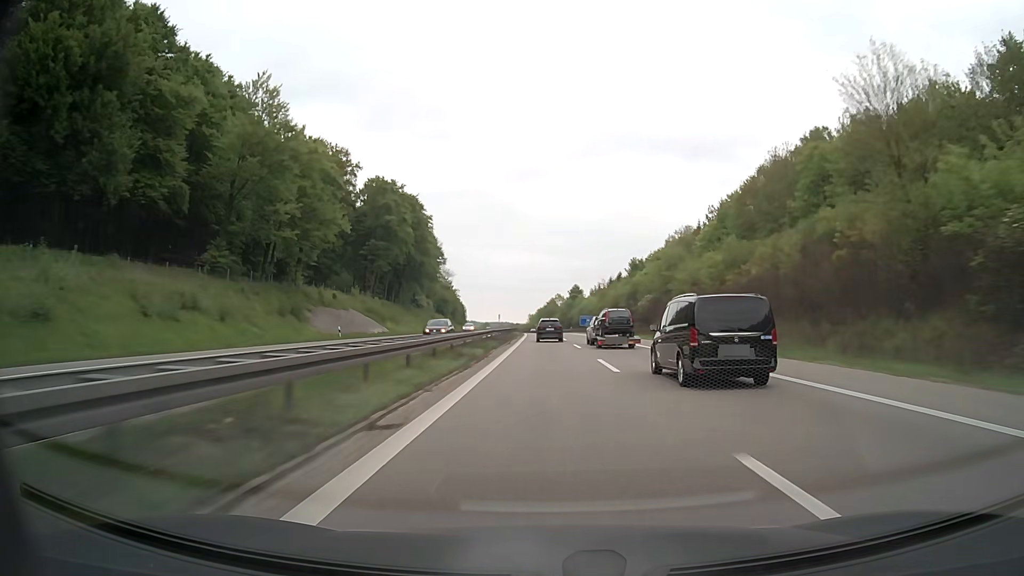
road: motorway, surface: asphalt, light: Day
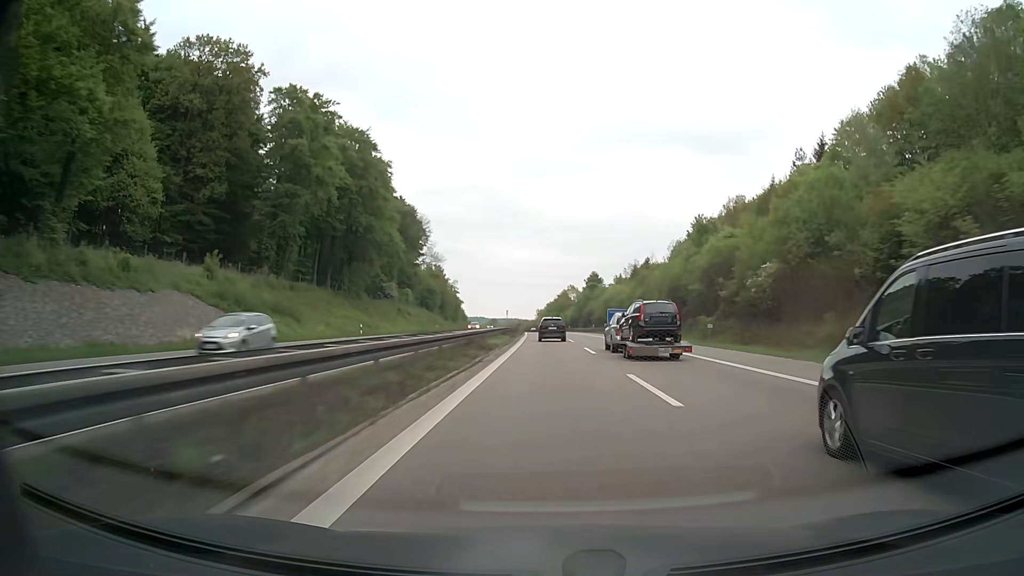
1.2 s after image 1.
(-0.4, +43.9) m; -1°
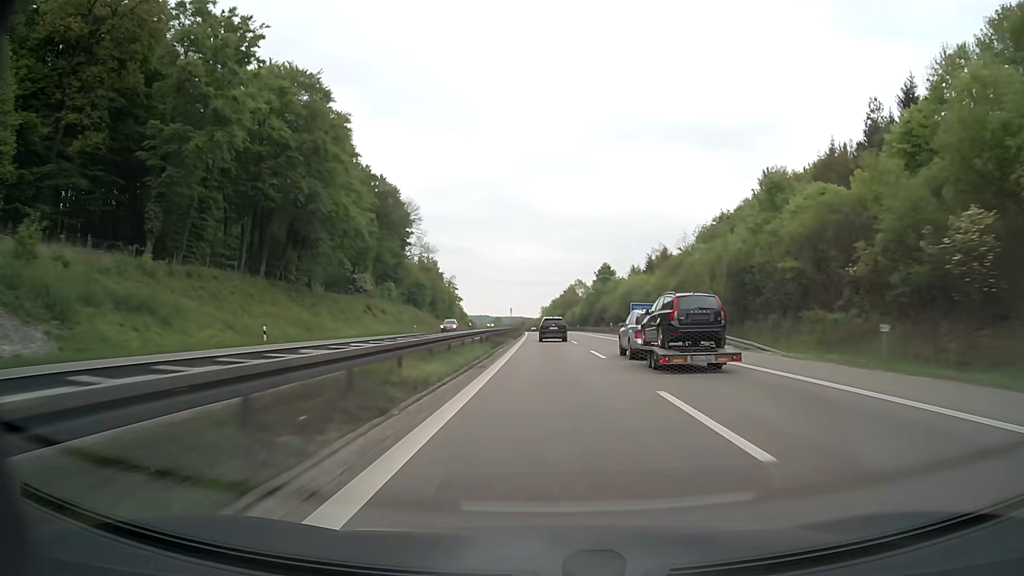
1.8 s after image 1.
(-0.1, +22.0) m; 0°
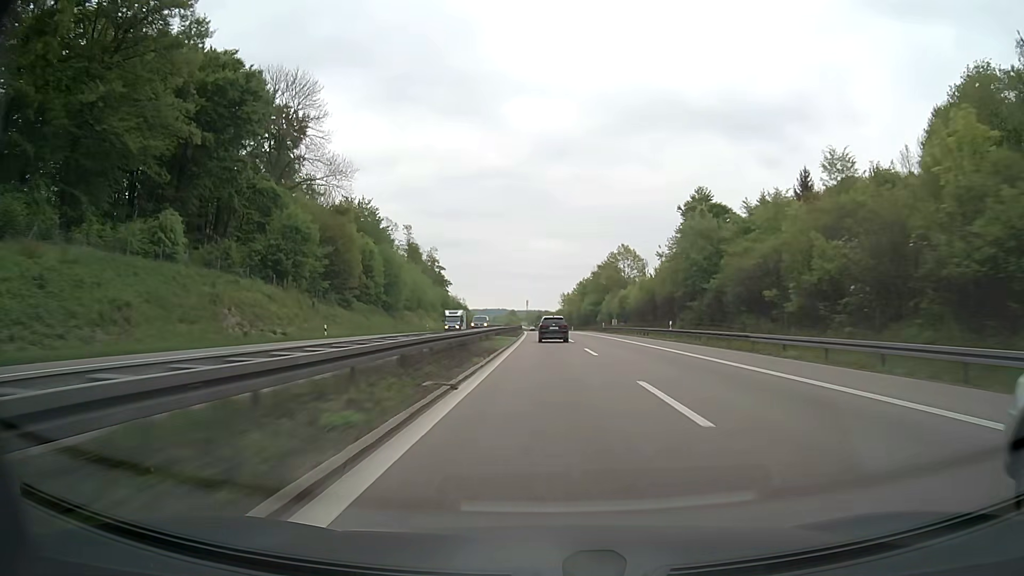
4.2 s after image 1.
(-1.2, +87.8) m; -2°
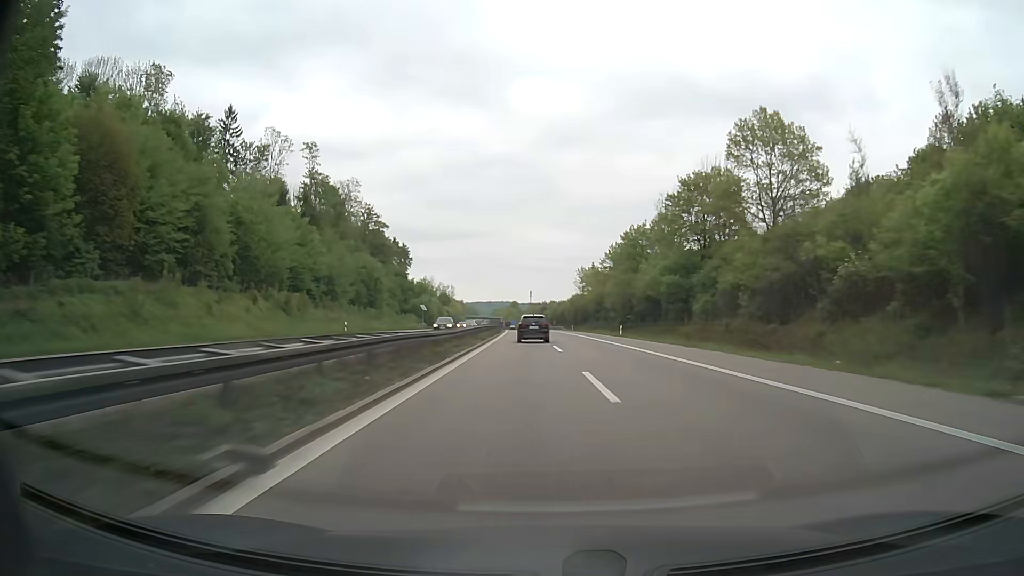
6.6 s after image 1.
(-0.5, +87.4) m; -1°
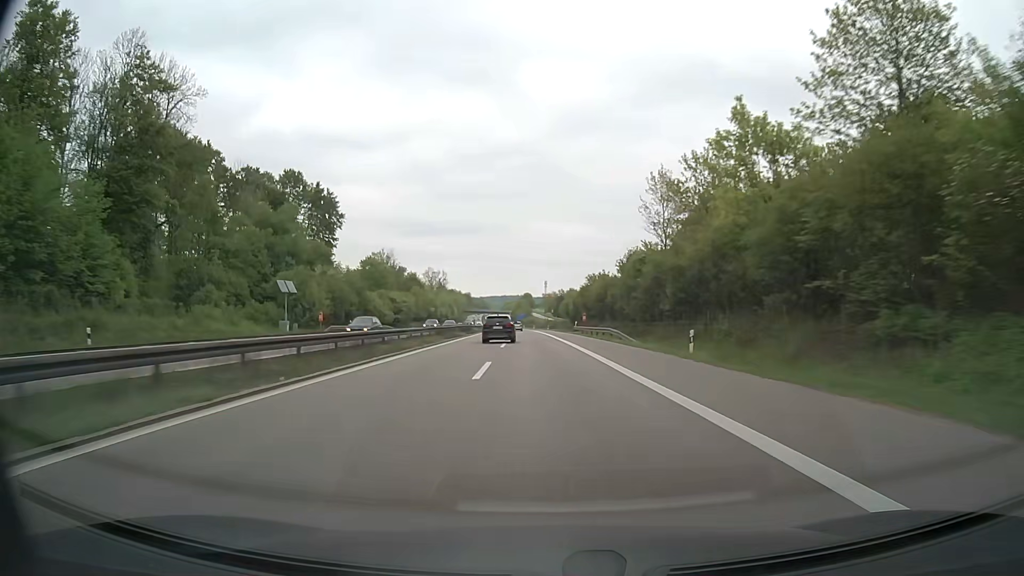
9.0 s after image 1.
(-0.2, +85.4) m; -1°
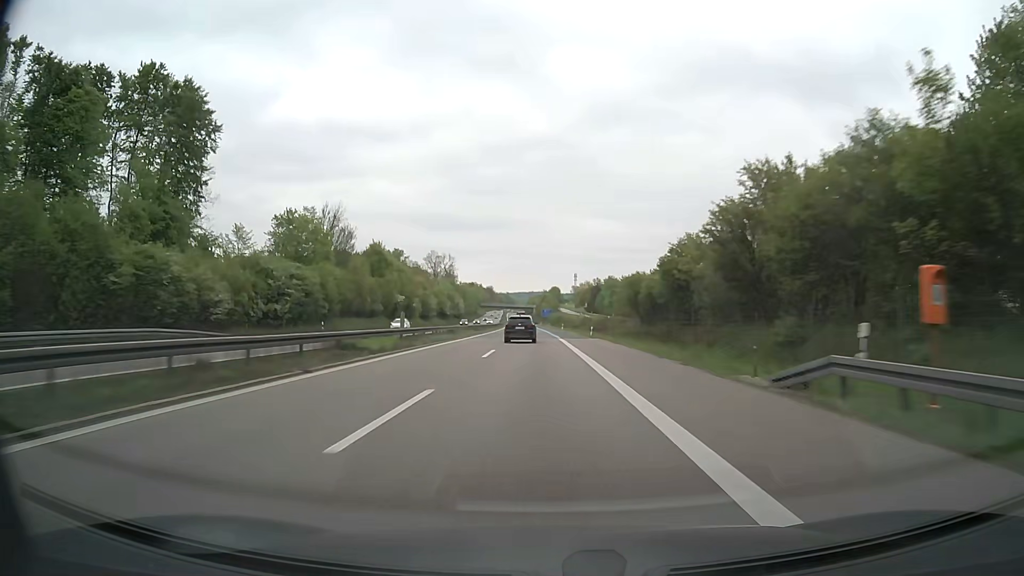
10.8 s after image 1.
(-1.4, +62.7) m; -3°
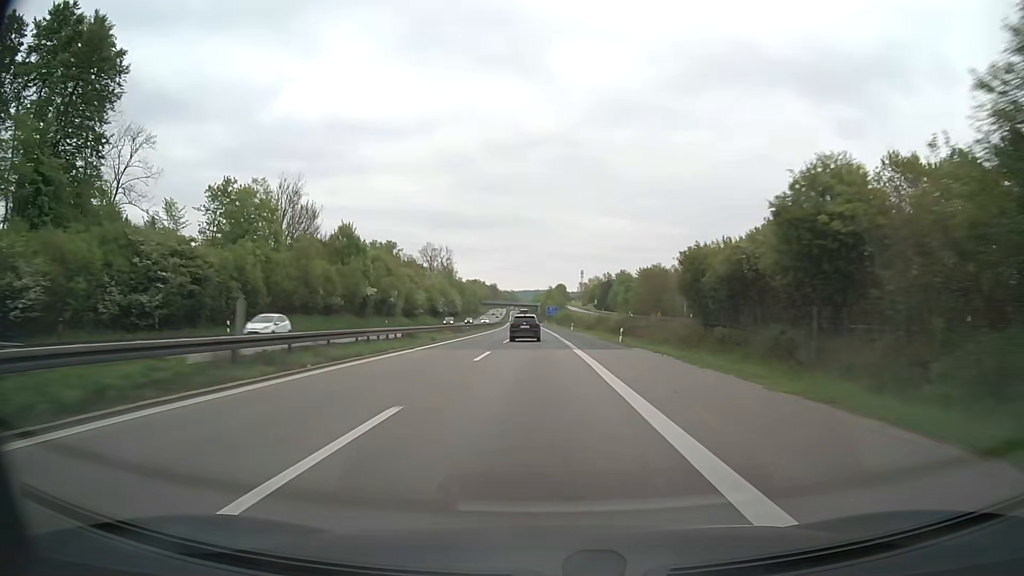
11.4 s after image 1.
(-0.1, +20.8) m; -1°
(0, +10) (0, +20) (0, +30) (0, +40) (0, +50) (-1, +60) (-1, +70) (-1, +80) (-1, +90) (-2, +100) m
